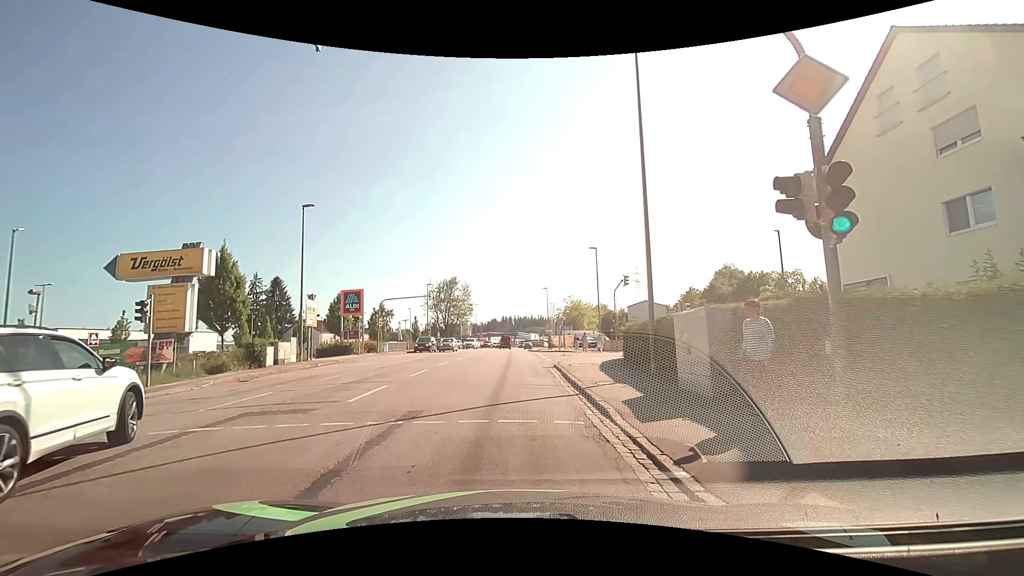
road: tertiary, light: Day
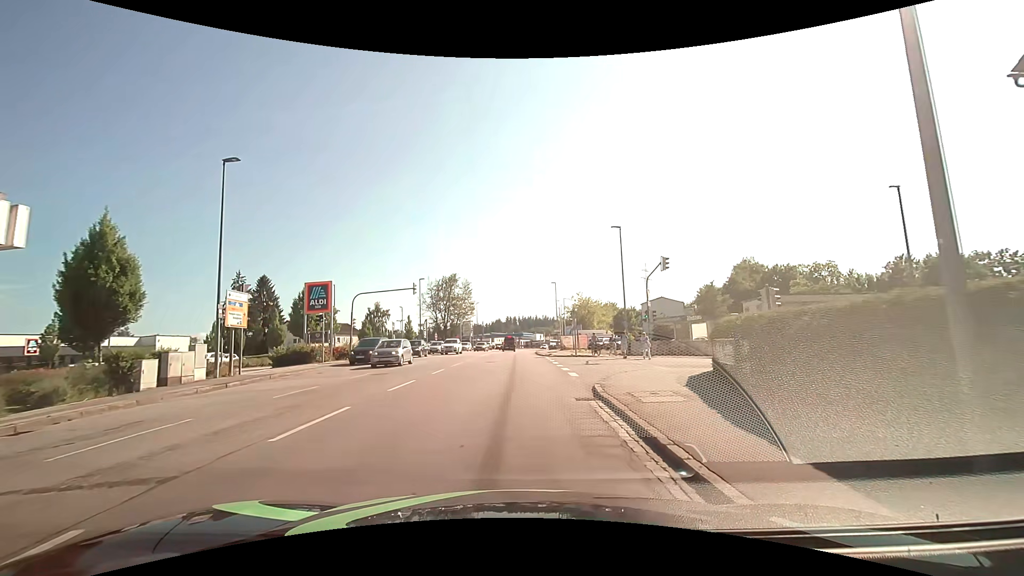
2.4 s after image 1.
(-0.1, +10.1) m; 0°
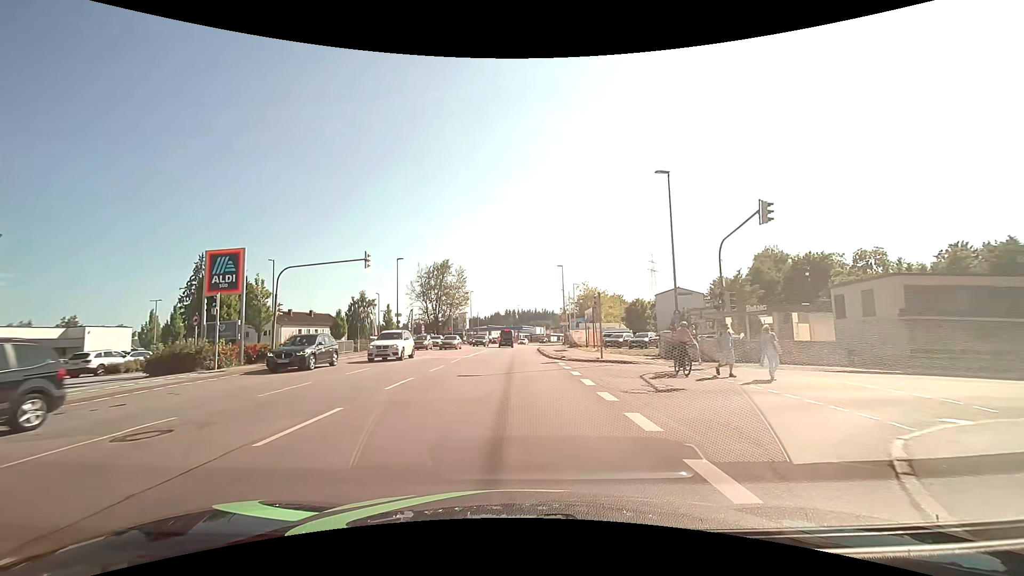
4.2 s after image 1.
(0.0, +12.8) m; 0°
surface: asphalt
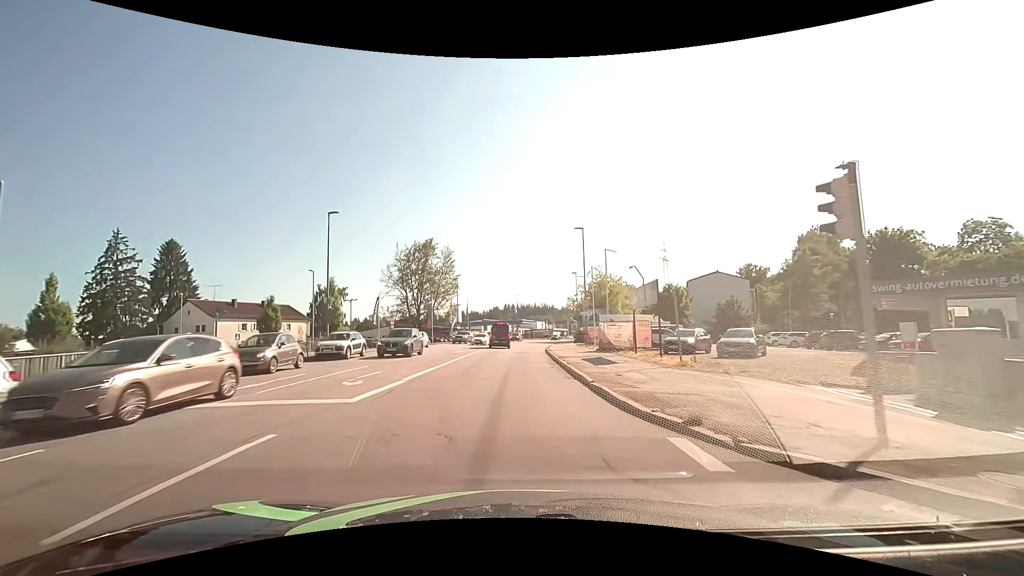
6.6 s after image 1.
(-0.2, +20.7) m; 0°
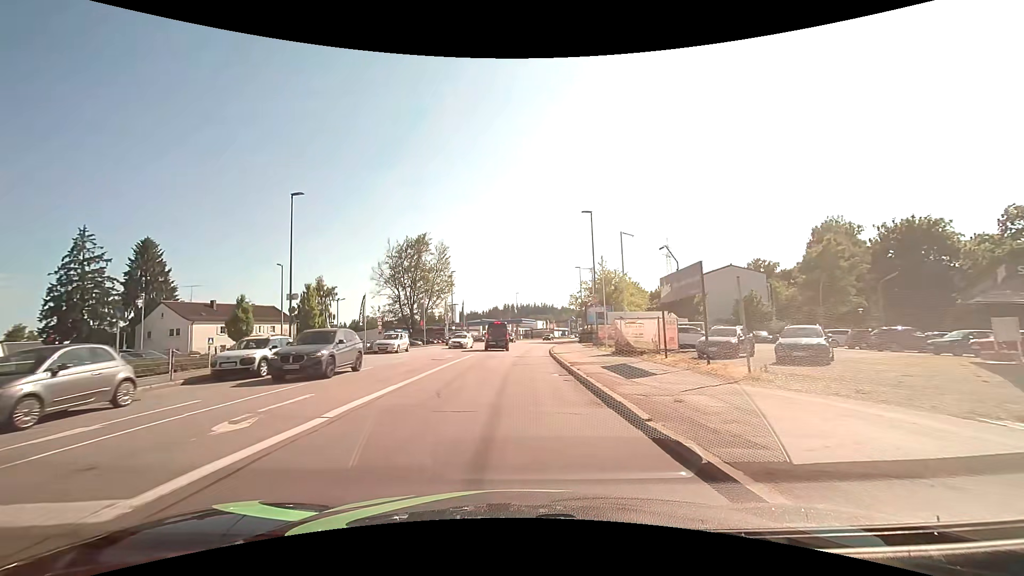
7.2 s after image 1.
(0.0, +5.7) m; 0°
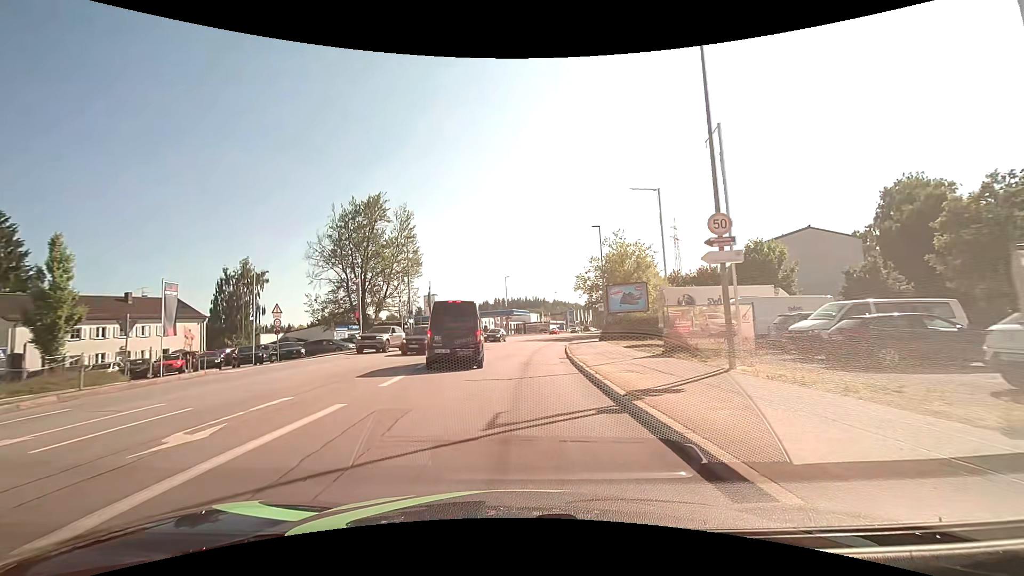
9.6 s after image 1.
(0.0, +23.3) m; +1°
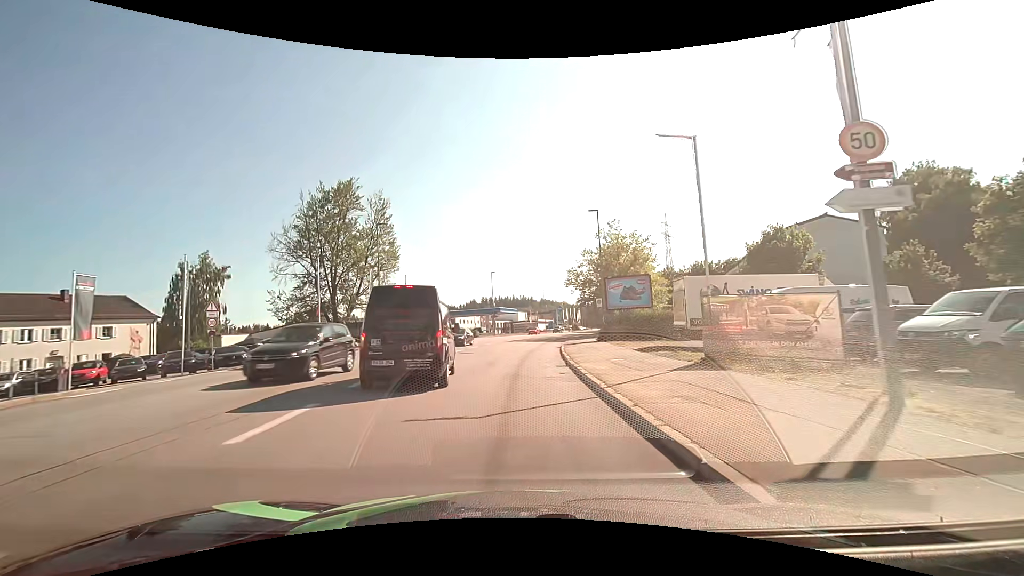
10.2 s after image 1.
(0.0, +5.8) m; +1°
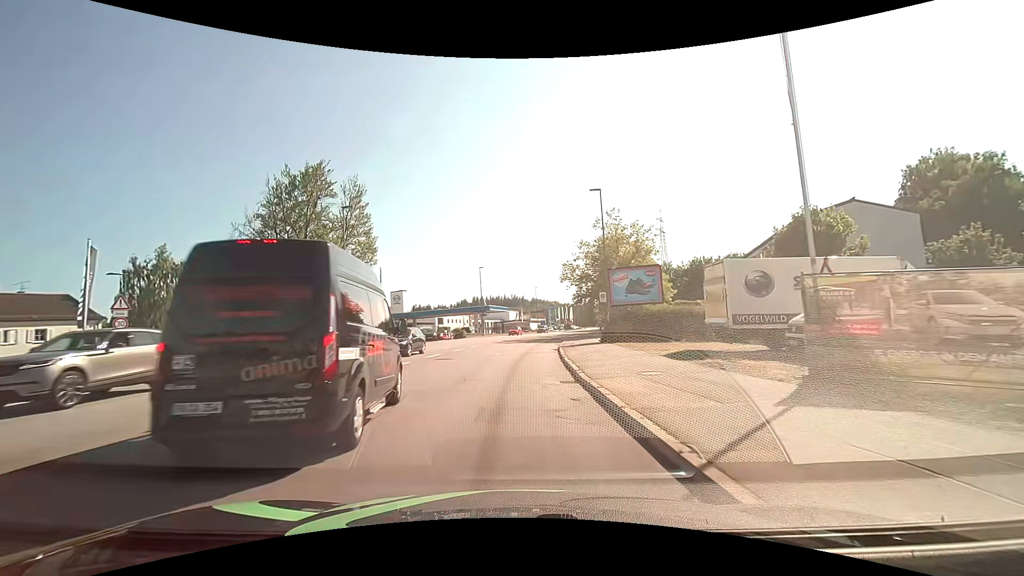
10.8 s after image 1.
(0.0, +5.9) m; +1°
(0, +10) (0, +20) (+1, +30) (+1, +40) (+3, +50) (+4, +60) (+7, +69) (+9, +79) (+11, +89) (+14, +99) m
